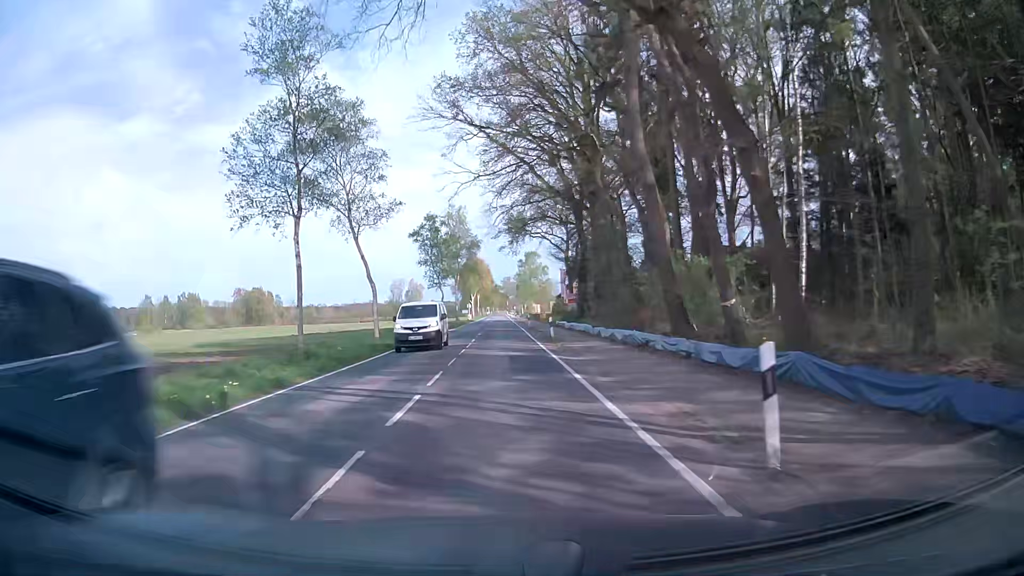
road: secondary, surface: asphalt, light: Day
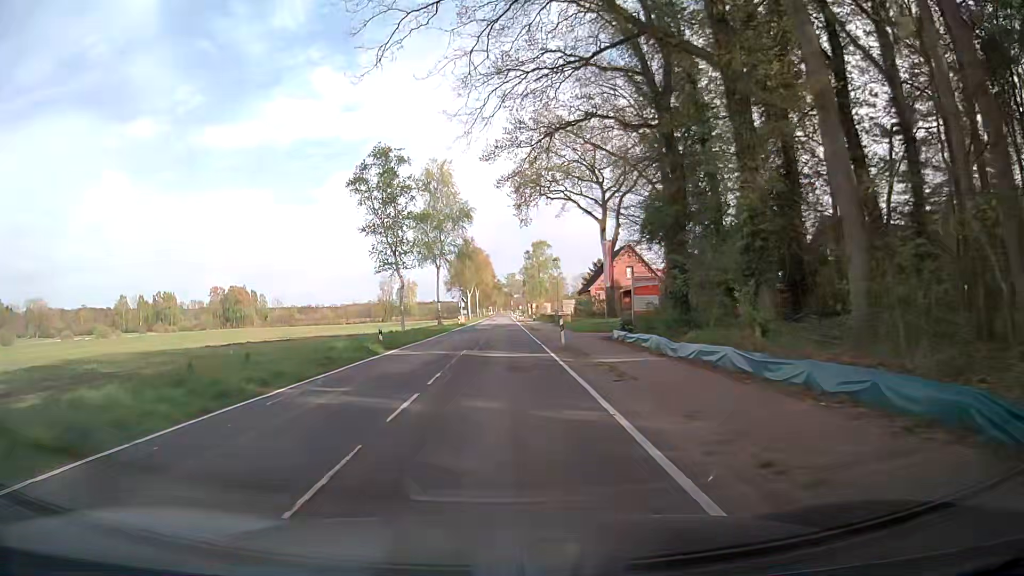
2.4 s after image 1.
(+0.1, +30.2) m; 0°
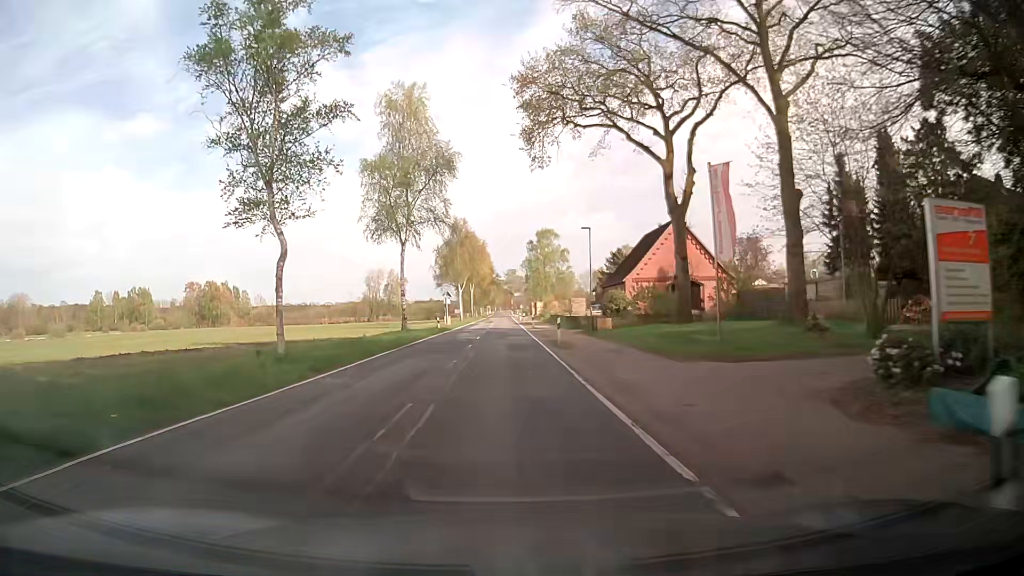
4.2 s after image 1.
(-0.1, +23.1) m; 0°
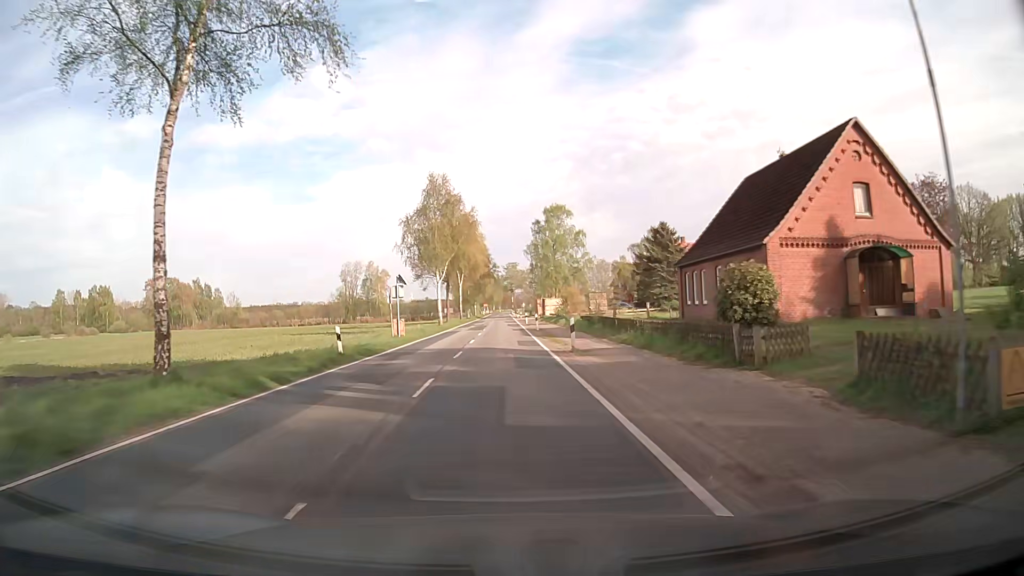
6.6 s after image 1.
(-0.1, +31.3) m; 0°
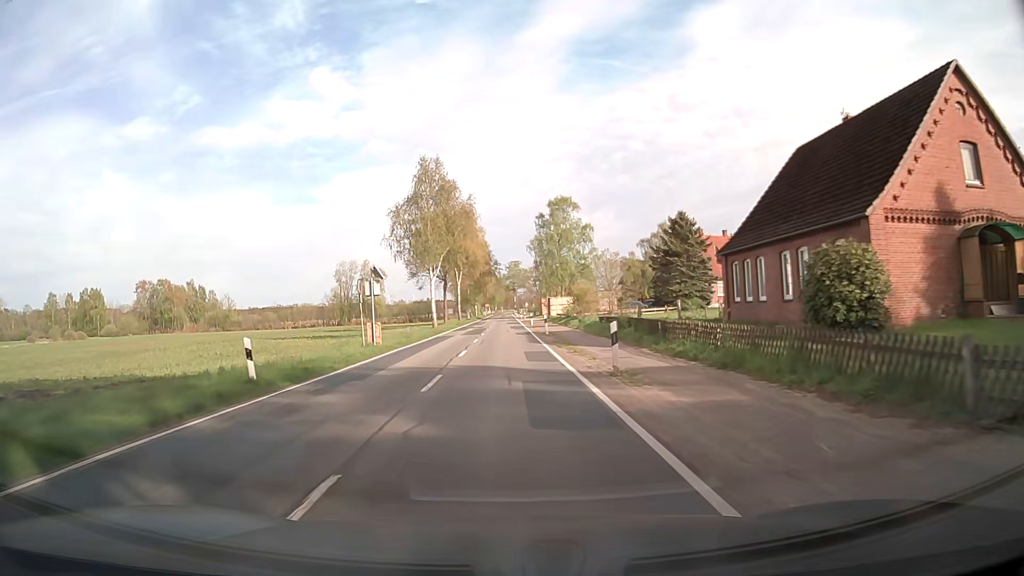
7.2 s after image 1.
(0.0, +7.8) m; 0°
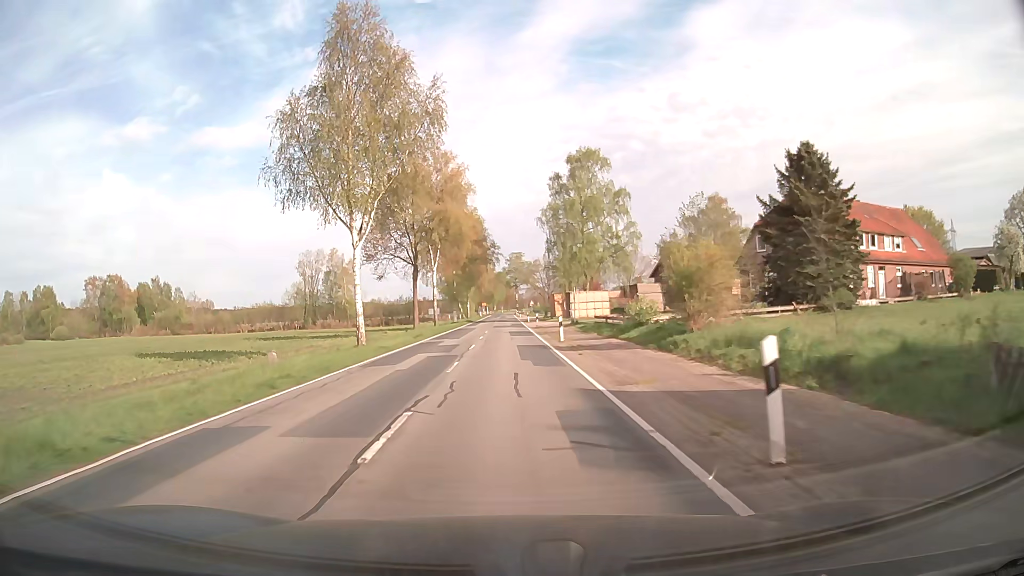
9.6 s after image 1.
(0.0, +31.4) m; 0°
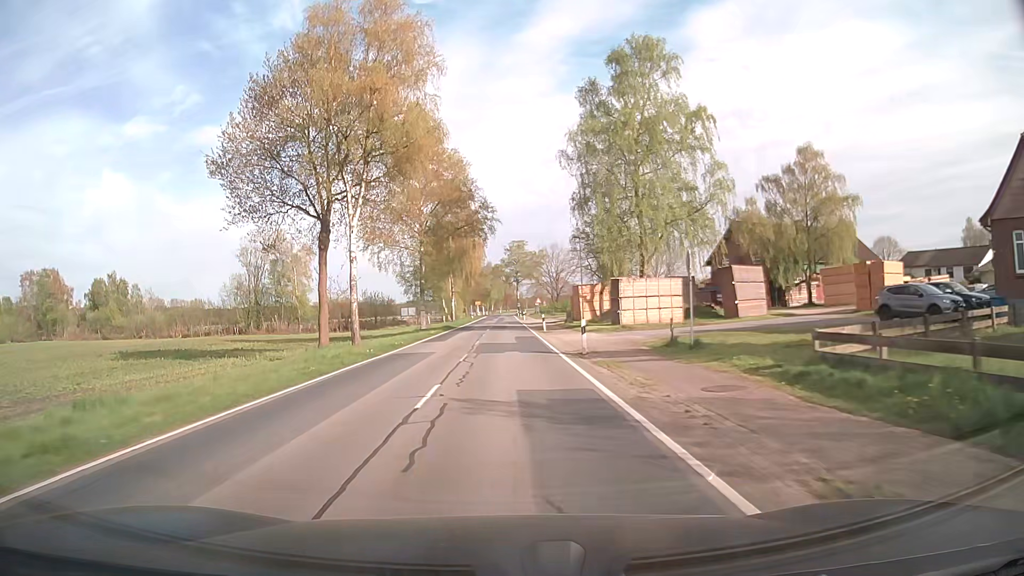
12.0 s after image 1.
(+0.1, +31.5) m; 0°
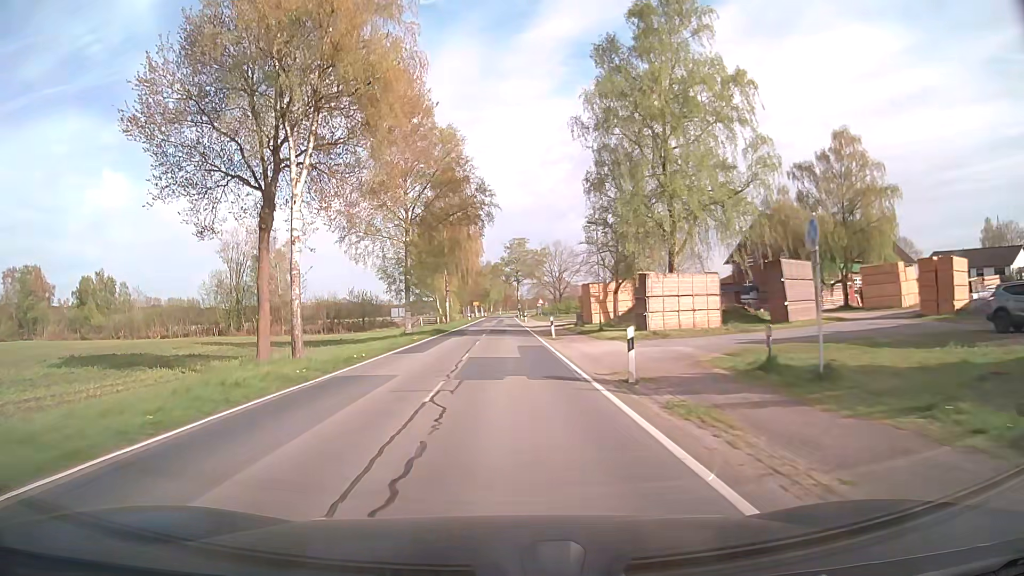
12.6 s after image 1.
(0.0, +7.9) m; 0°
(0, +10) (0, +20) (0, +30) (0, +40) (0, +50) (0, +60) (0, +70) (0, +80) (0, +90) (0, +100) m
